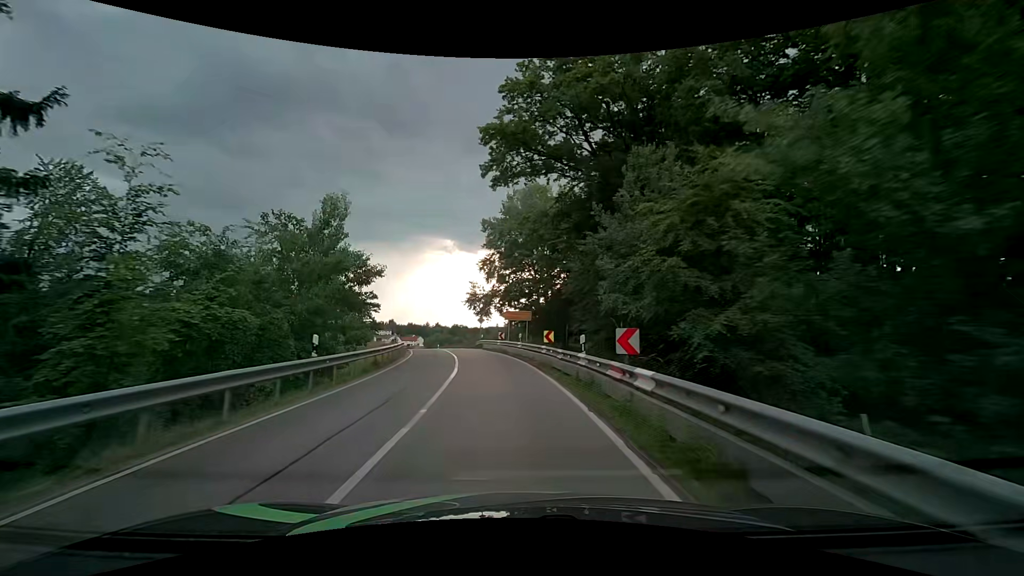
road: secondary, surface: asphalt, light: Day
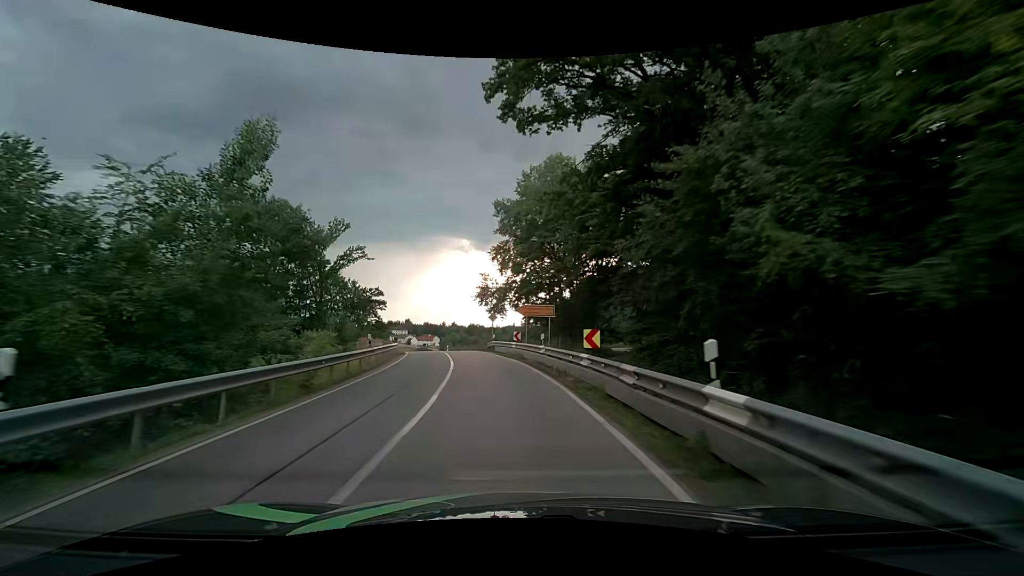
(-0.2, +8.3) m; -2°
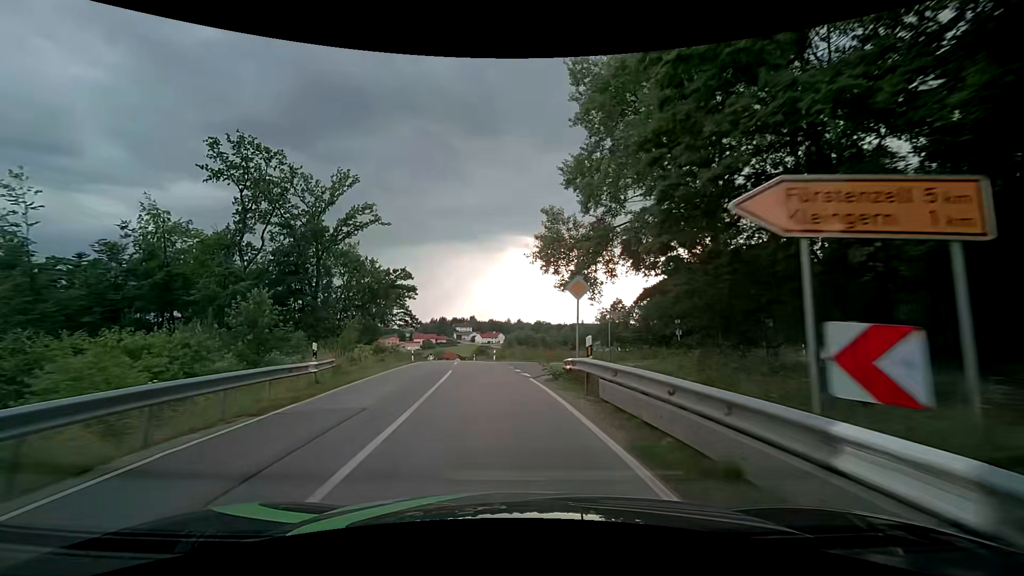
(-1.8, +26.3) m; -7°
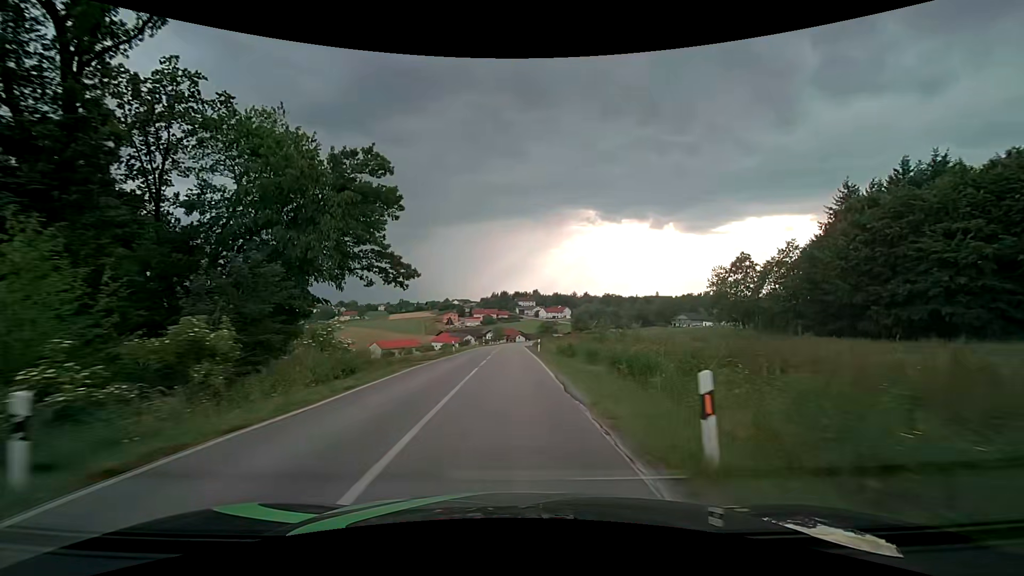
(-3.3, +38.1) m; -7°
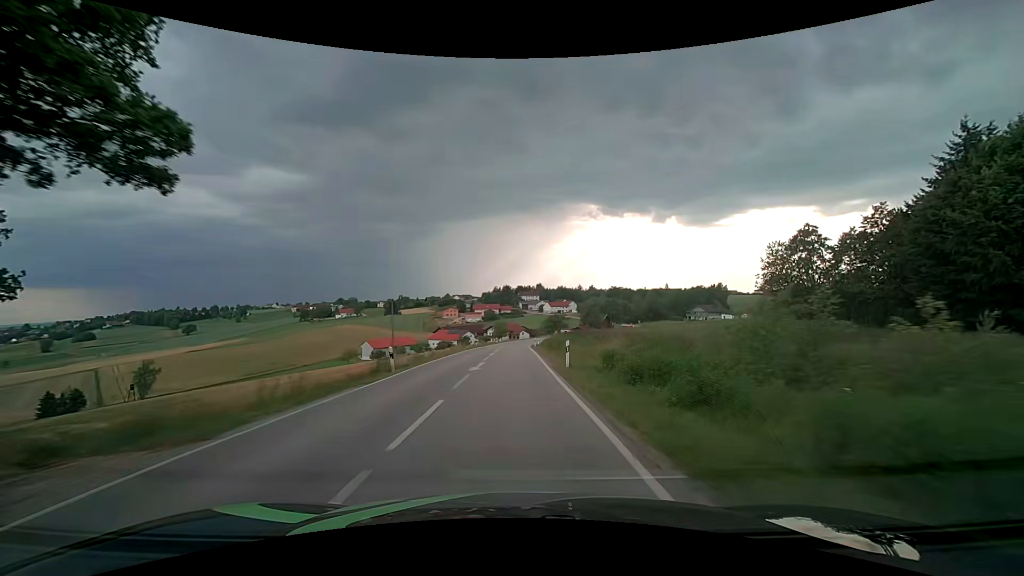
(-0.2, +20.9) m; 0°
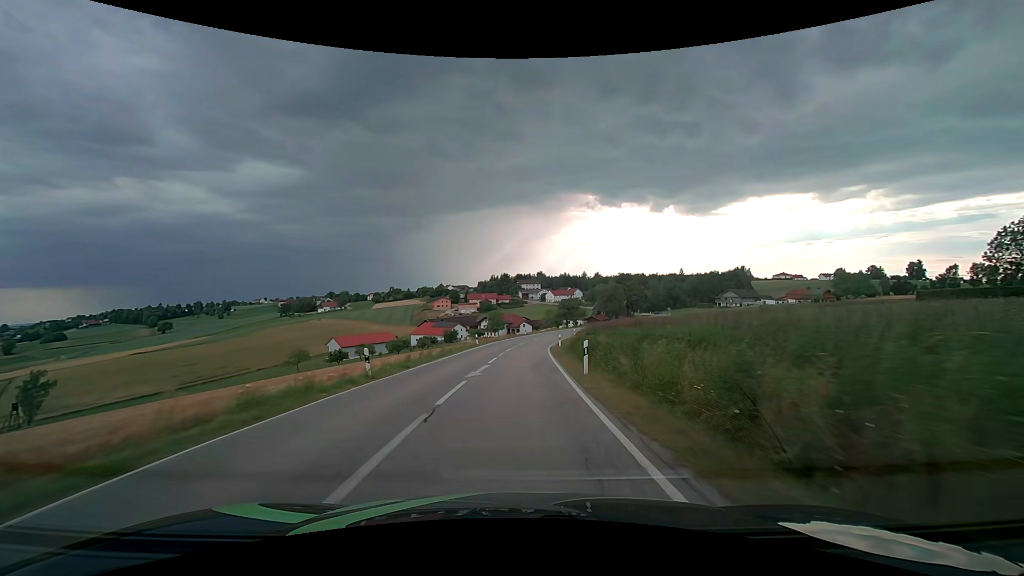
(-0.4, +42.6) m; 0°
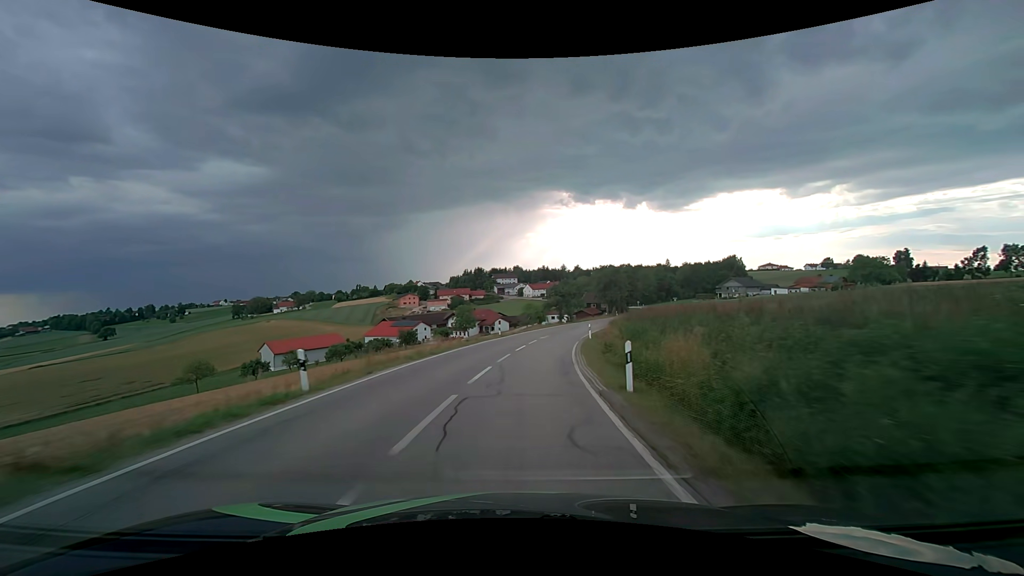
(+0.6, +32.3) m; +3°
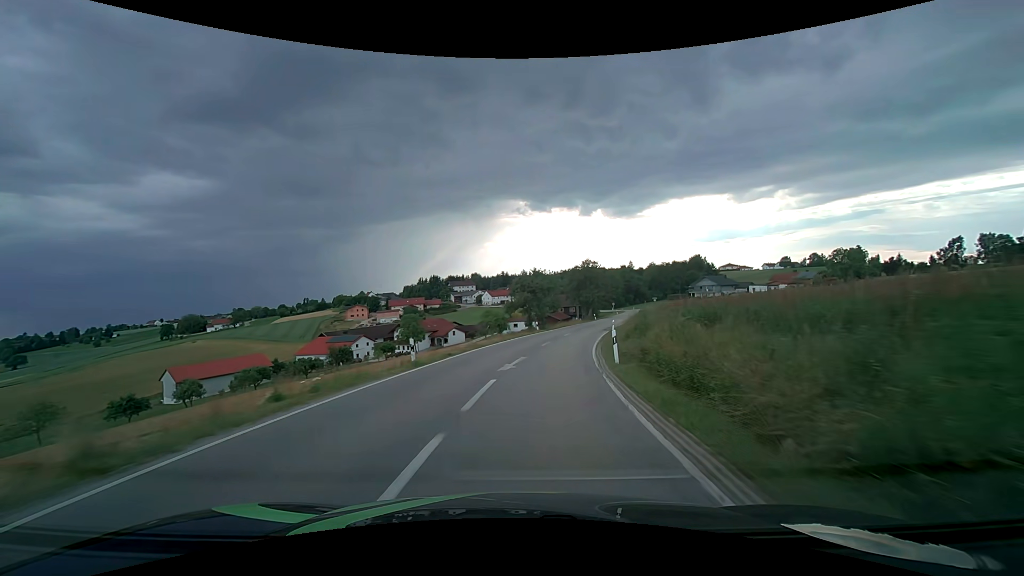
(+0.7, +21.2) m; +4°
(0, +10) (+1, +20) (+3, +30) (+5, +40) (+8, +49) (+10, +59) (+13, +68) (+16, +78) (+19, +88) (+22, +97) m
